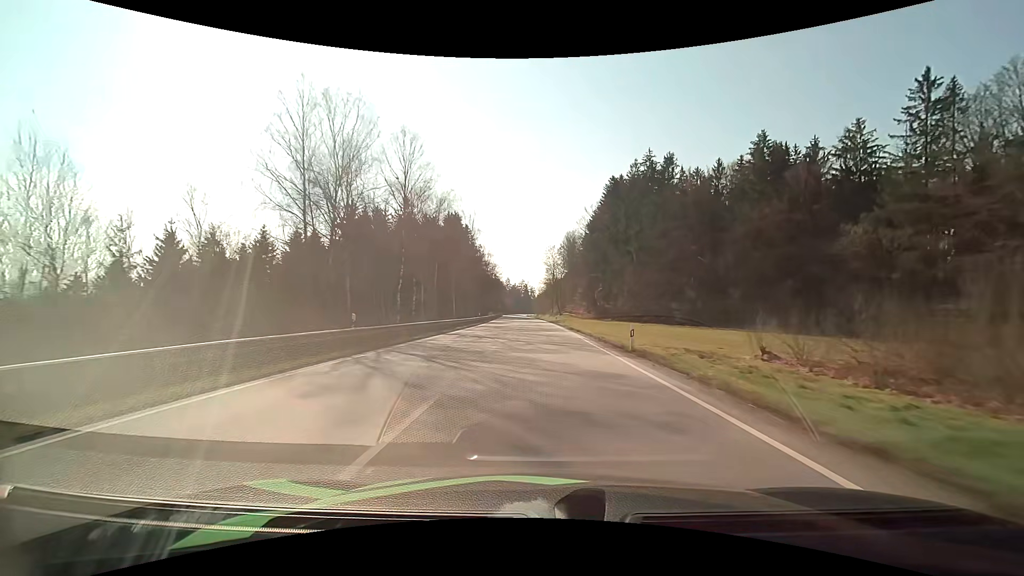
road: primary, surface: asphalt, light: Day
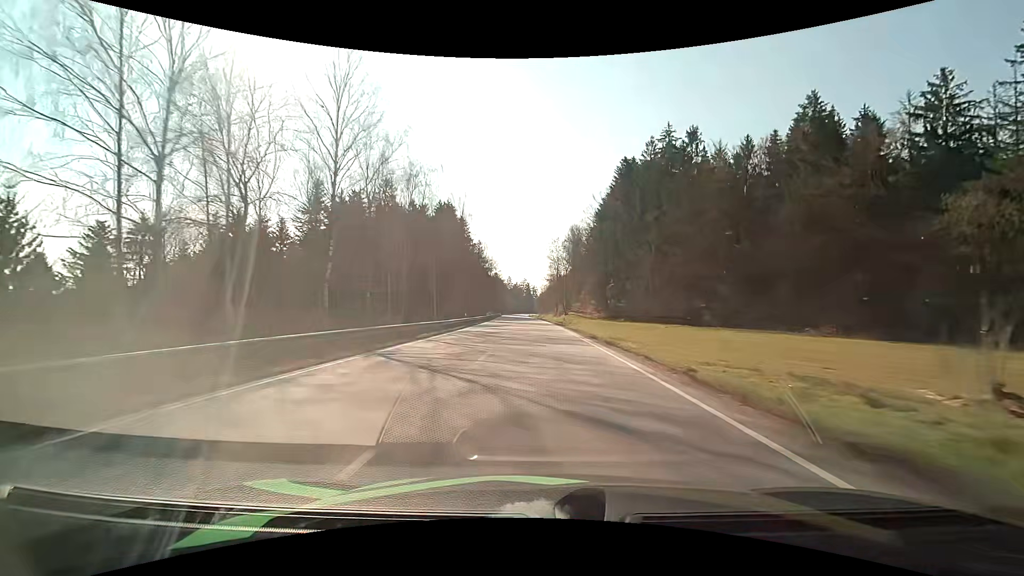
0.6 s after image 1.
(0.0, +14.8) m; 0°
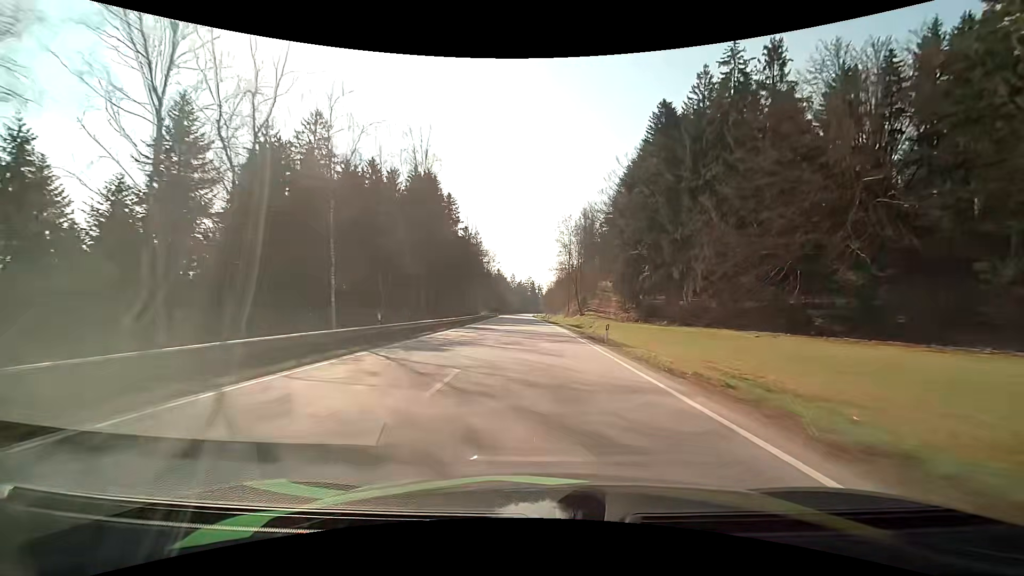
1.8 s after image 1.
(-0.2, +29.6) m; -1°
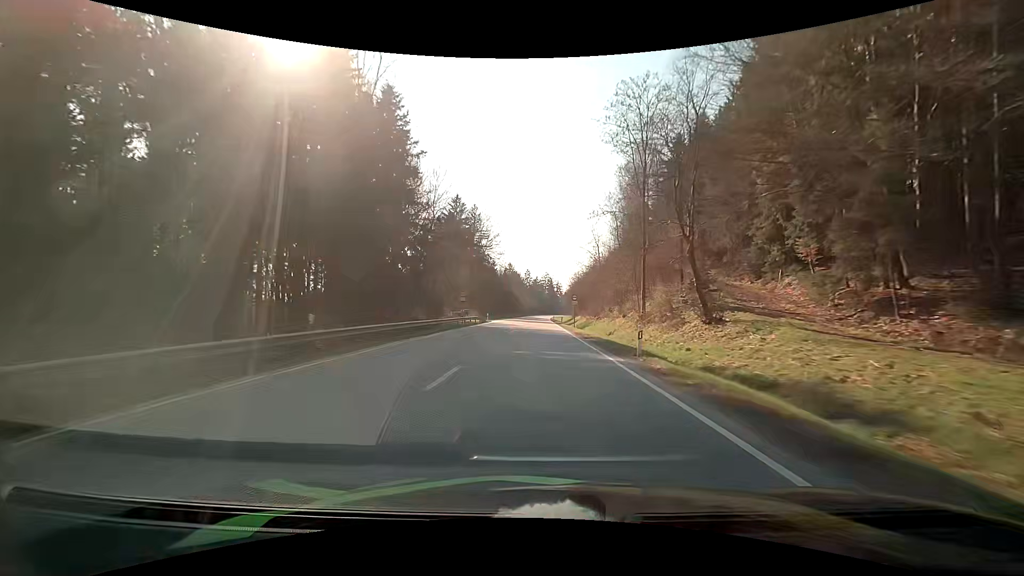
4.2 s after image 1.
(-1.2, +59.5) m; -2°
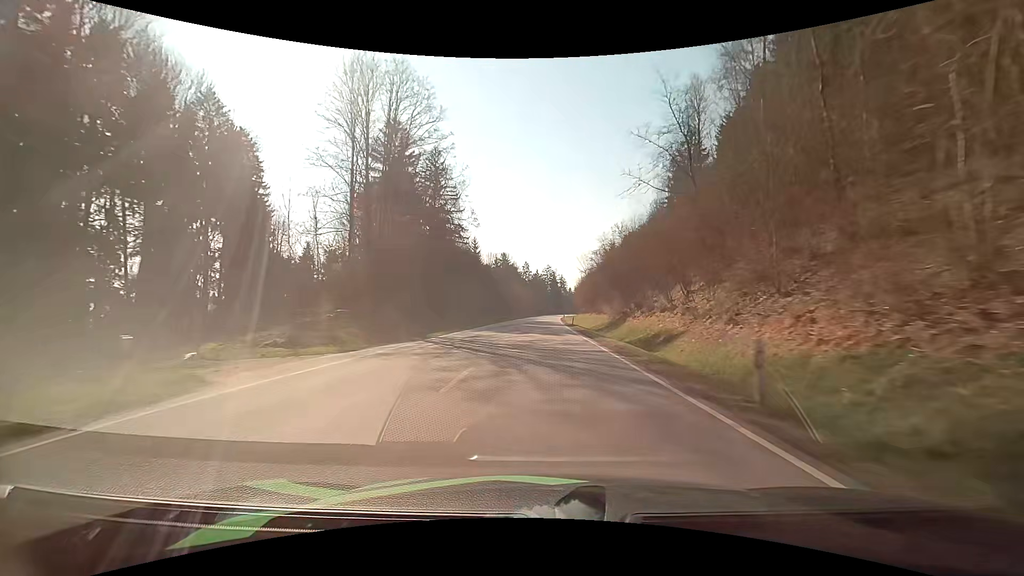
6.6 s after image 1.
(-0.3, +60.6) m; -1°
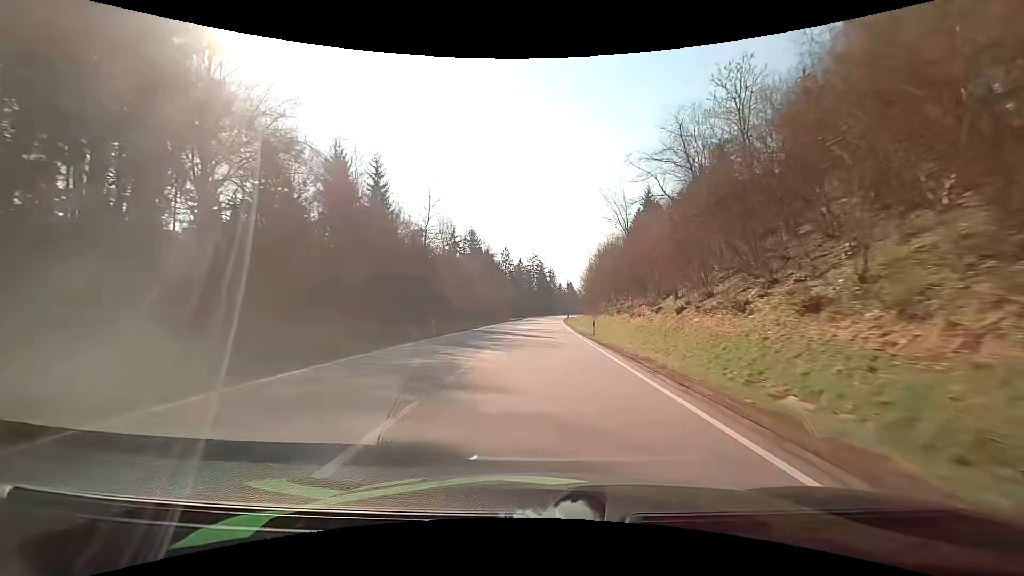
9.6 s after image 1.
(+1.3, +77.7) m; +2°
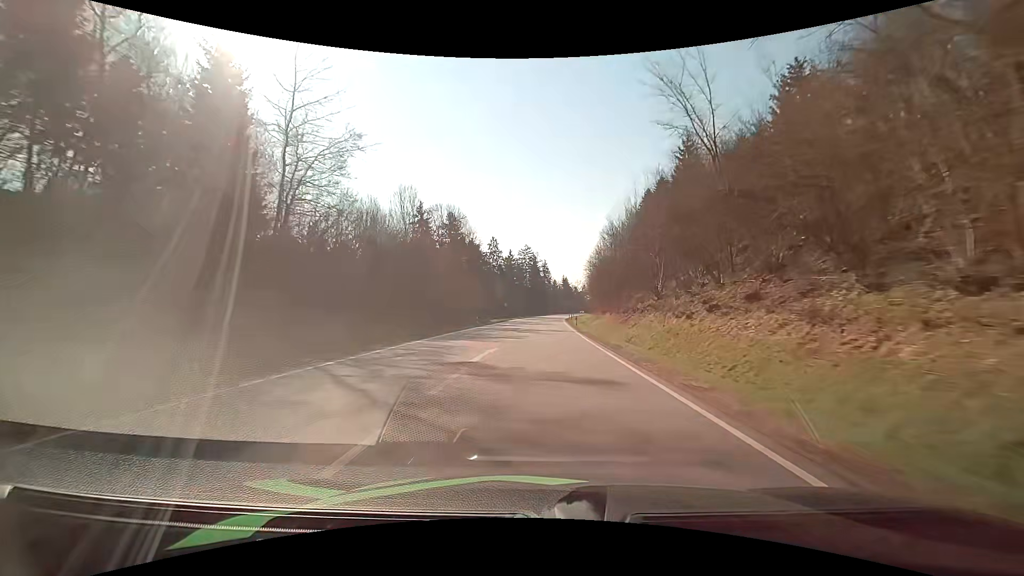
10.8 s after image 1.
(+0.3, +31.8) m; +1°
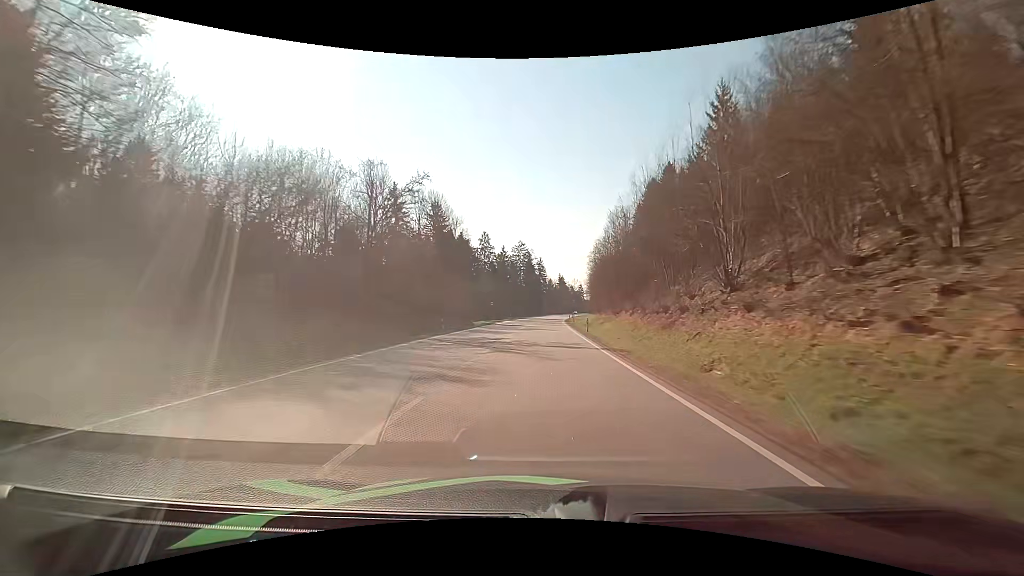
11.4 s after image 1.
(+0.1, +16.0) m; +1°
(0, +10) (0, +20) (0, +30) (0, +40) (+1, +50) (+1, +60) (+1, +70) (+2, +80) (+2, +90) (+3, +100) m
